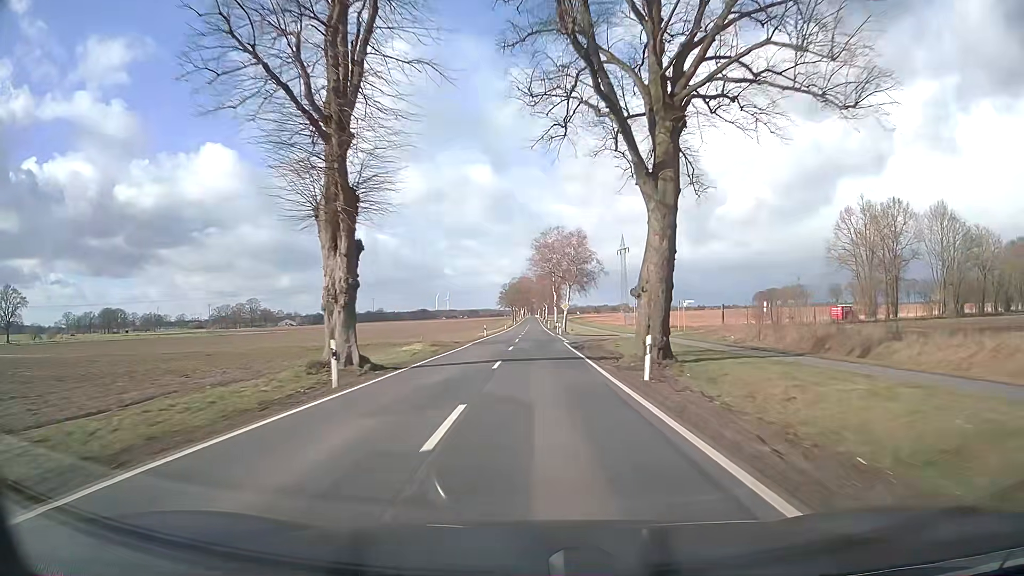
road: secondary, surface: asphalt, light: Day
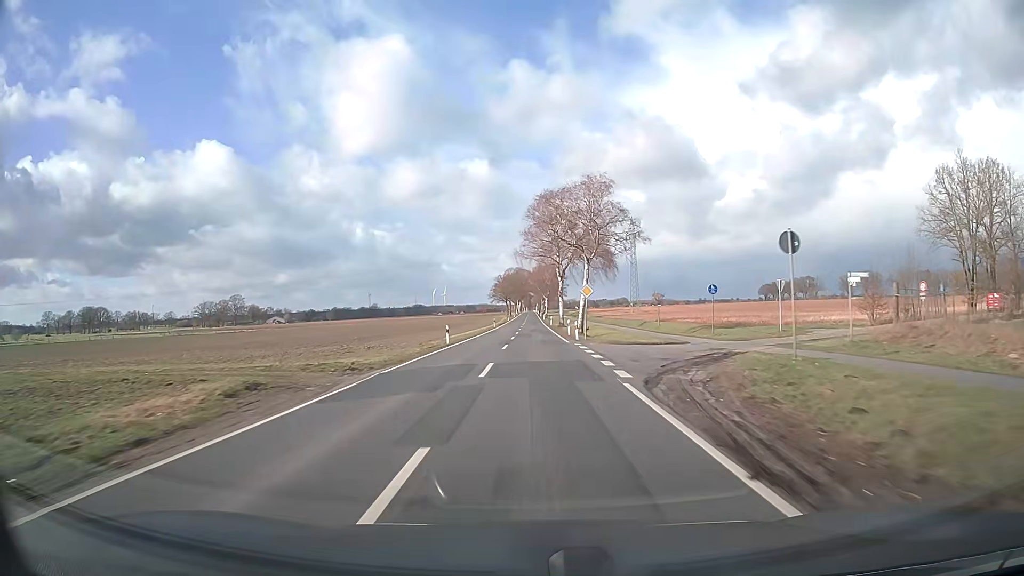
(+0.1, +27.9) m; 0°
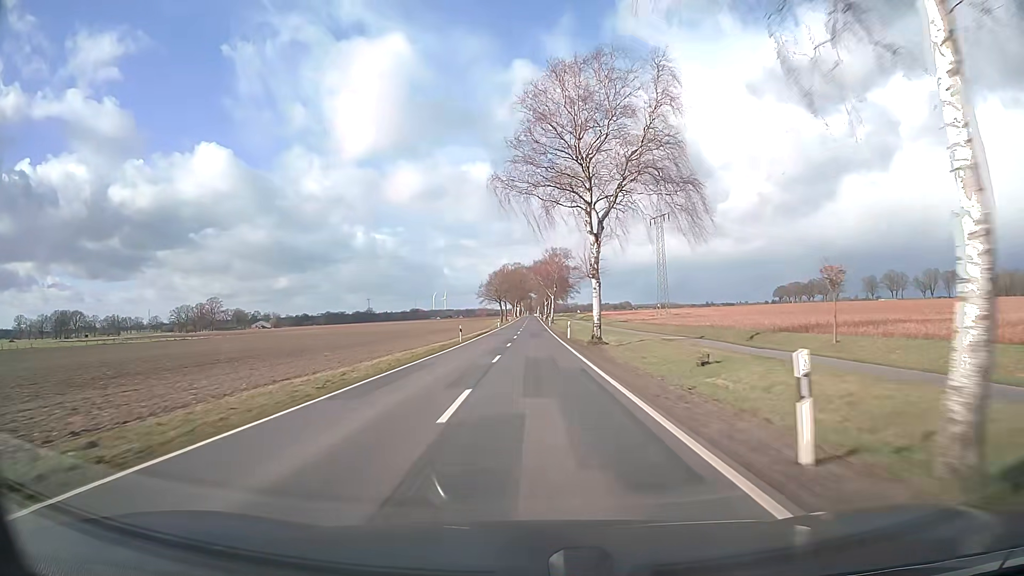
(0.0, +42.2) m; 0°
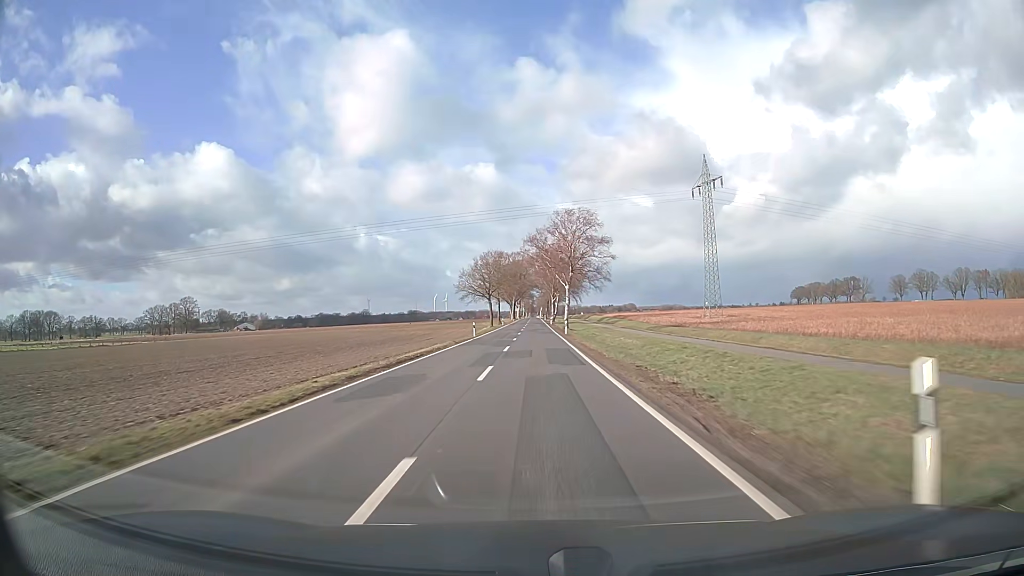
(-0.1, +42.9) m; 0°
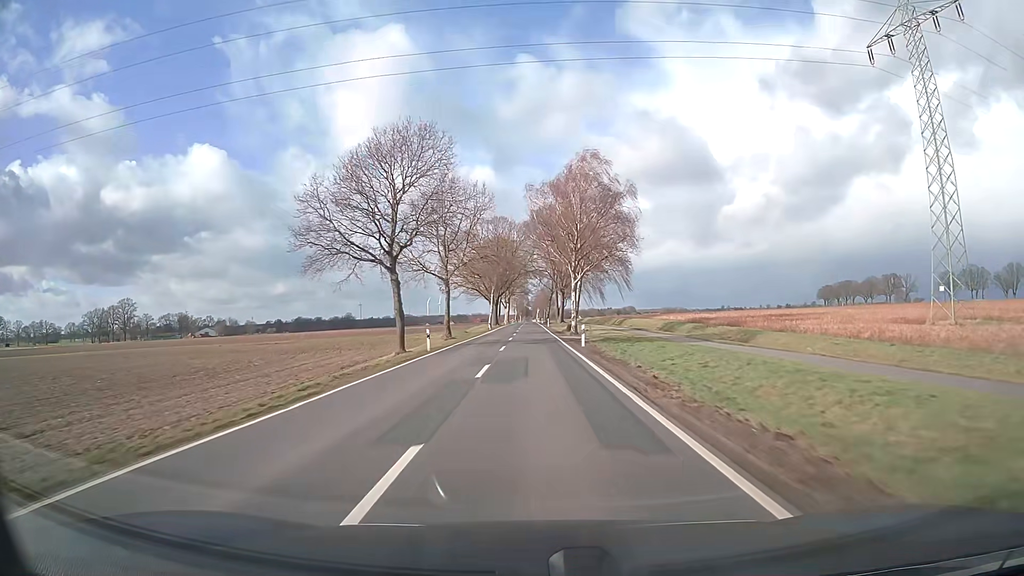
(0.0, +71.6) m; 0°
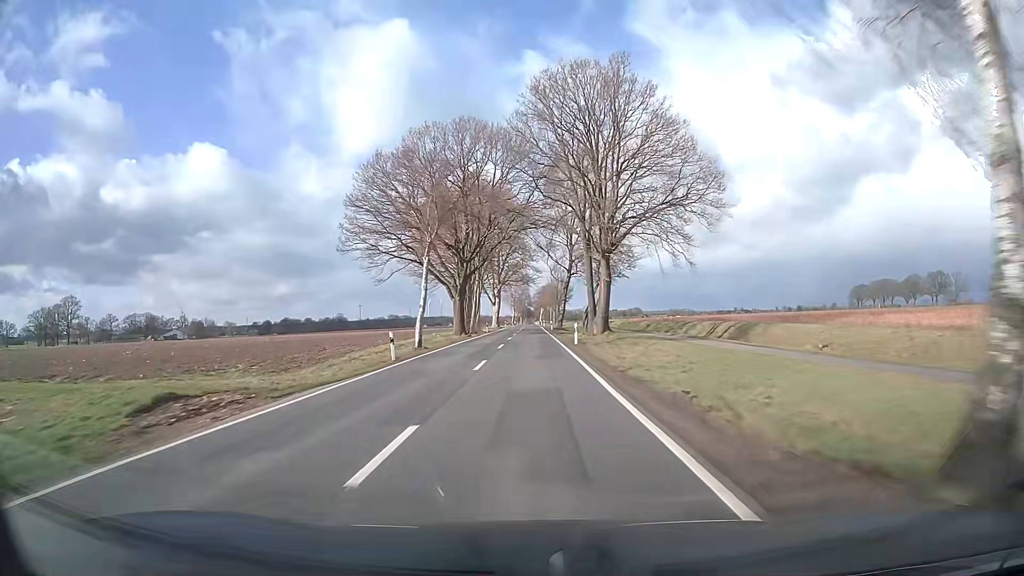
(-0.2, +58.2) m; 0°
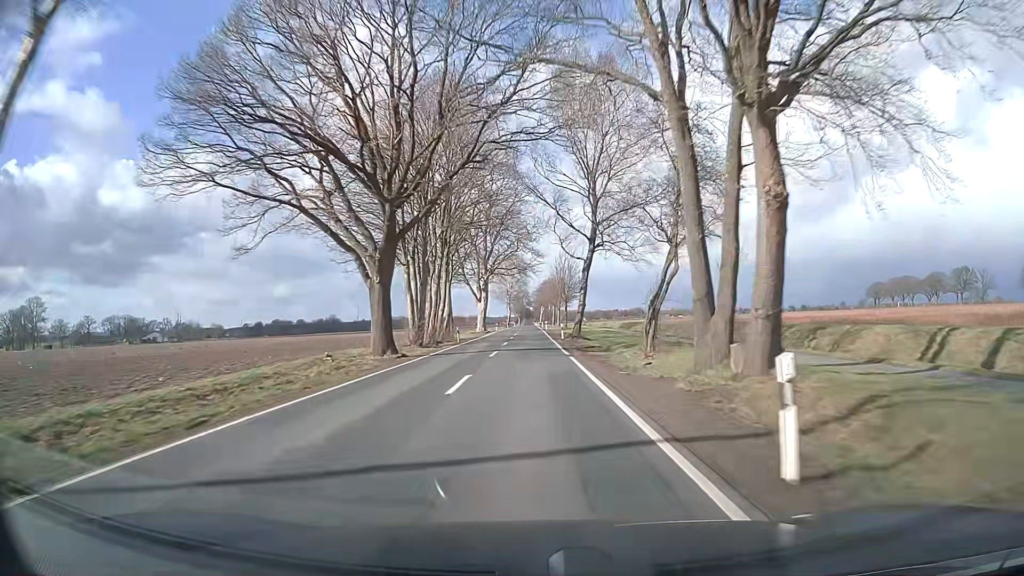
(+0.1, +29.4) m; 0°
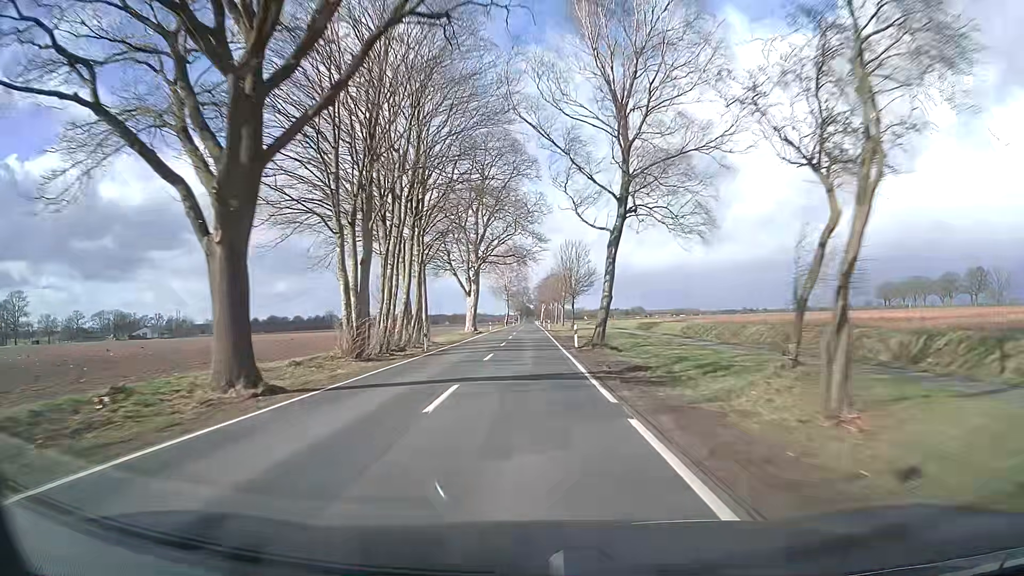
(0.0, +14.7) m; 0°
(0, +10) (0, +20) (0, +30) (0, +40) (0, +50) (0, +60) (0, +70) (-1, +80) (-1, +90) (-1, +100) m
